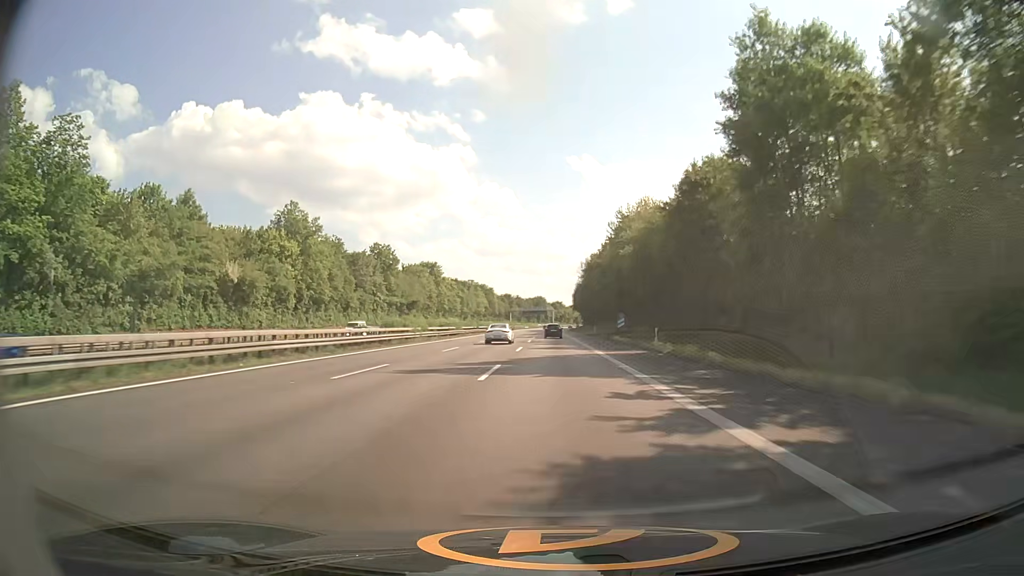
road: motorway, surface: asphalt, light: Day
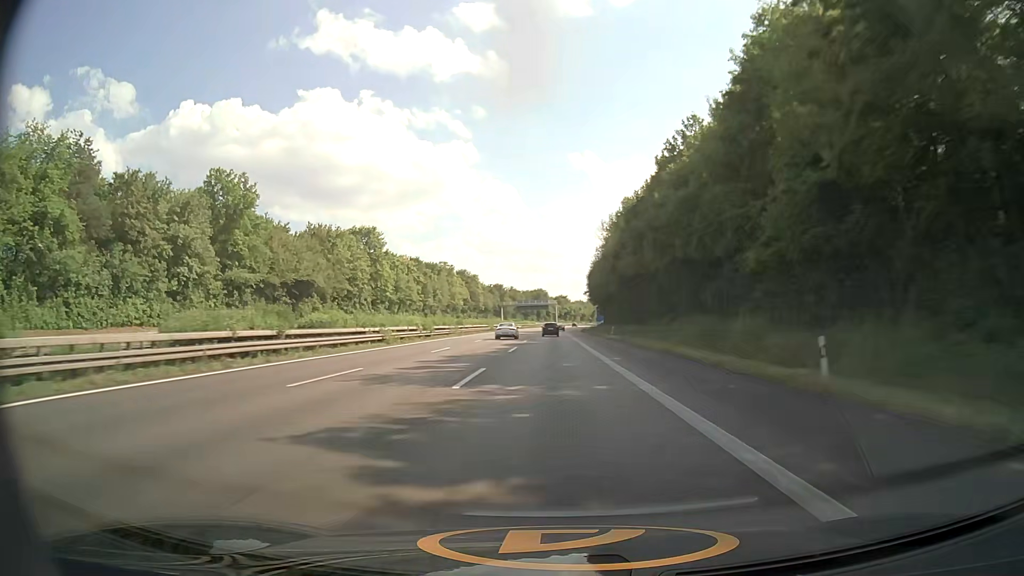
(0.0, +73.9) m; 0°
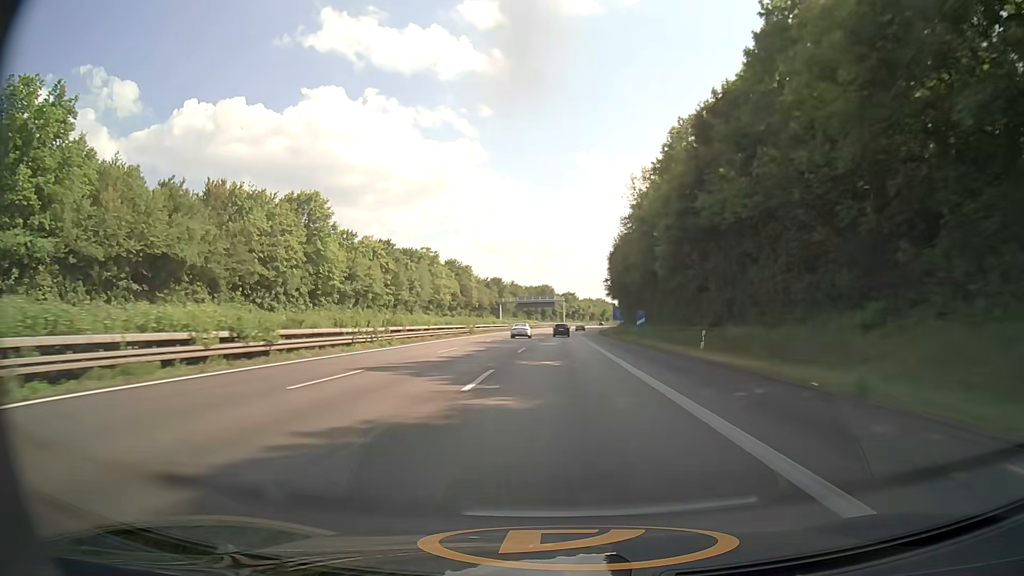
(-0.2, +36.4) m; -1°
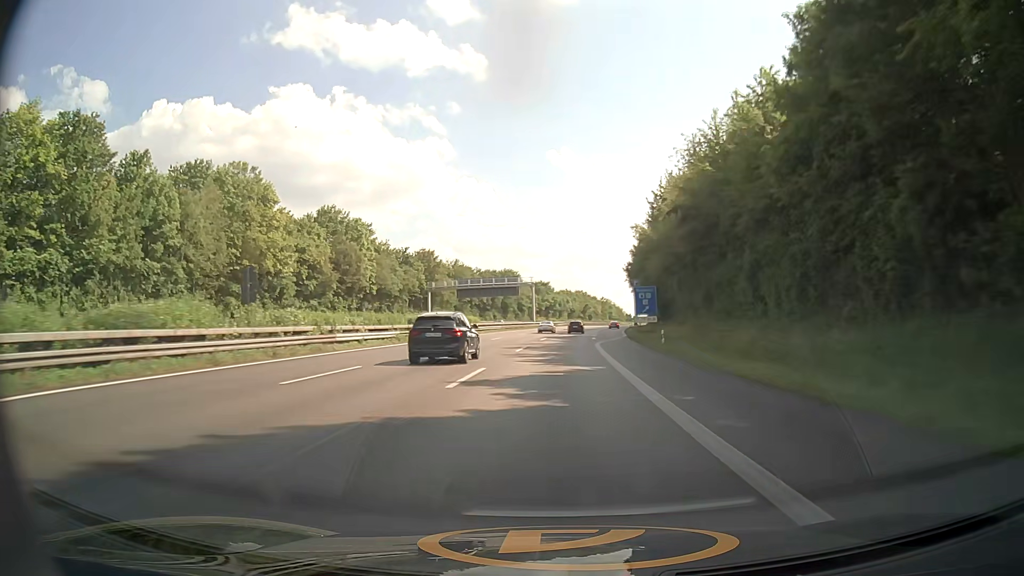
(+1.7, +89.1) m; +2°
(0, +10) (0, +20) (0, +30) (+1, +40) (+1, +50) (+2, +60) (+2, +70) (+3, +80) (+4, +90) (+5, +100) m
